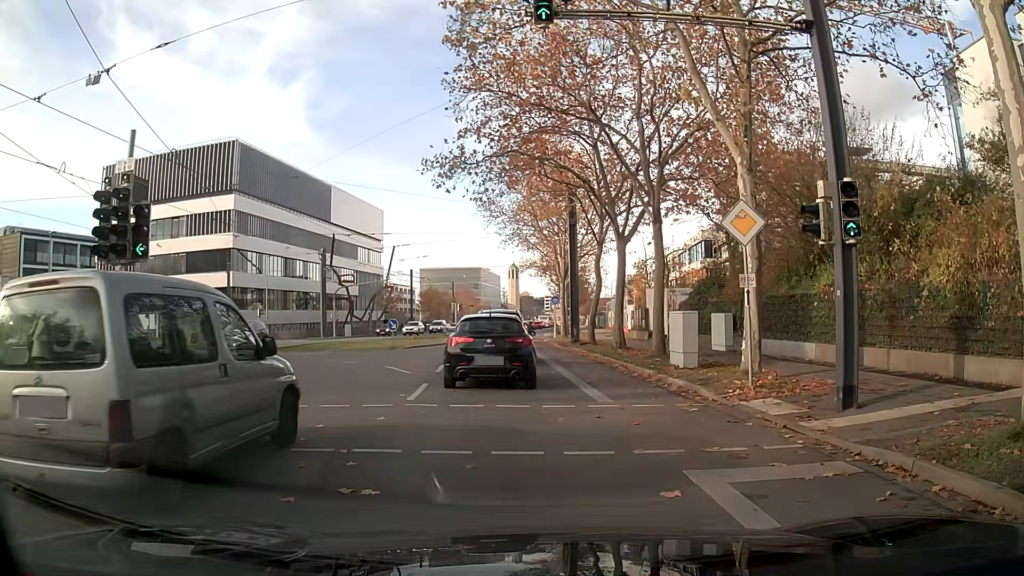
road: secondary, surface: asphalt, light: Day
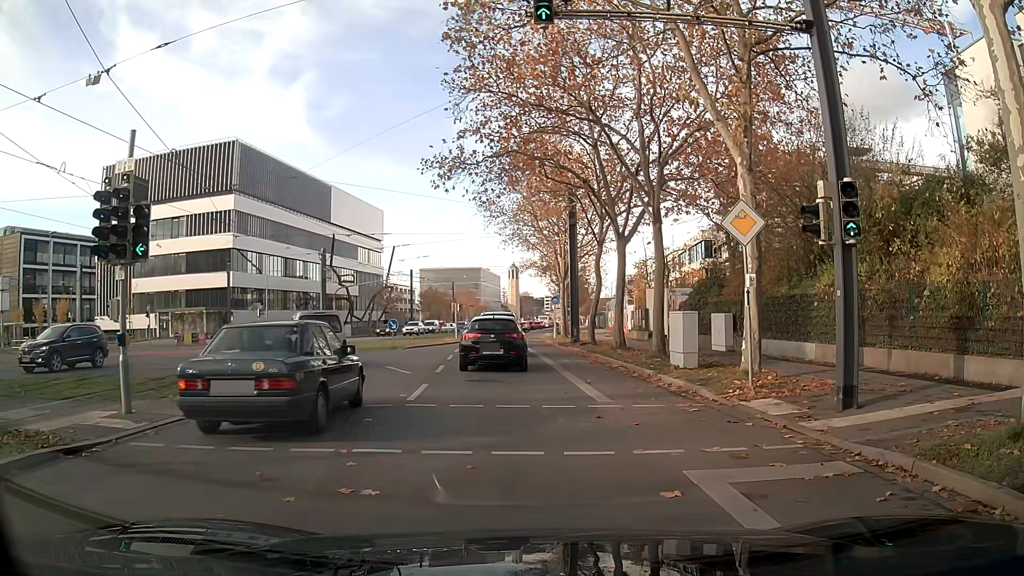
(0.0, 0.0) m; 0°
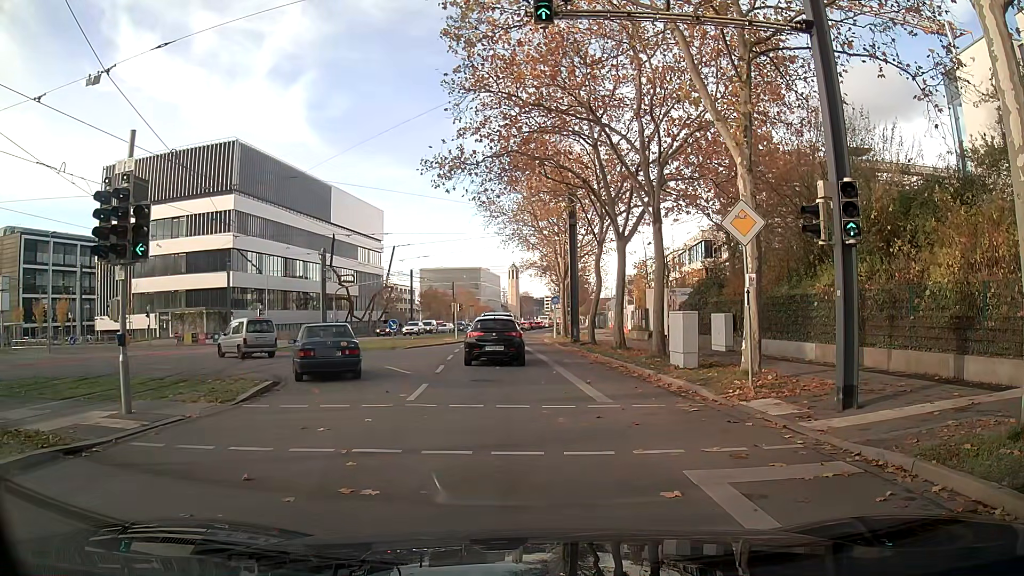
(0.0, 0.0) m; 0°
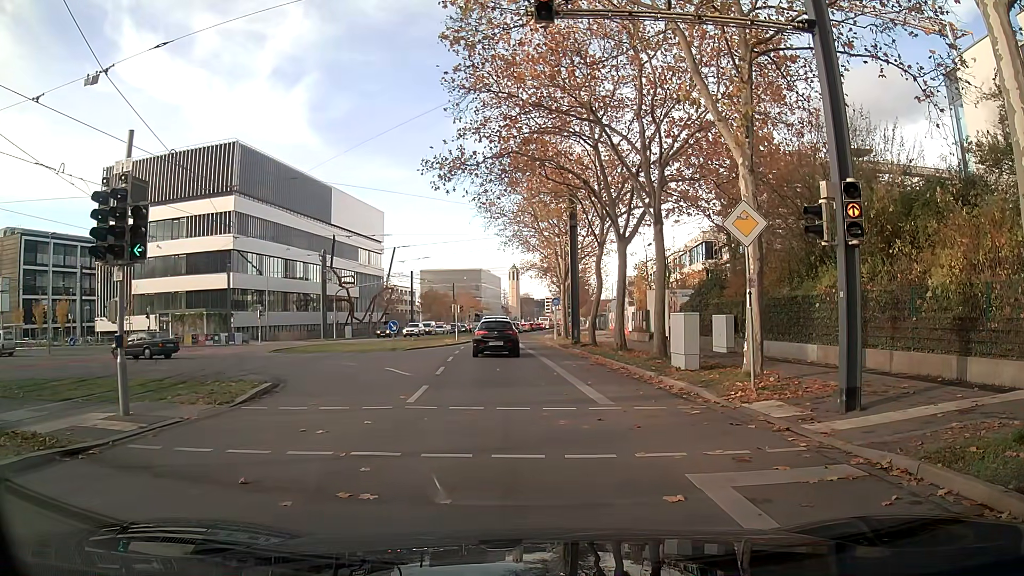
(0.0, +0.1) m; 0°
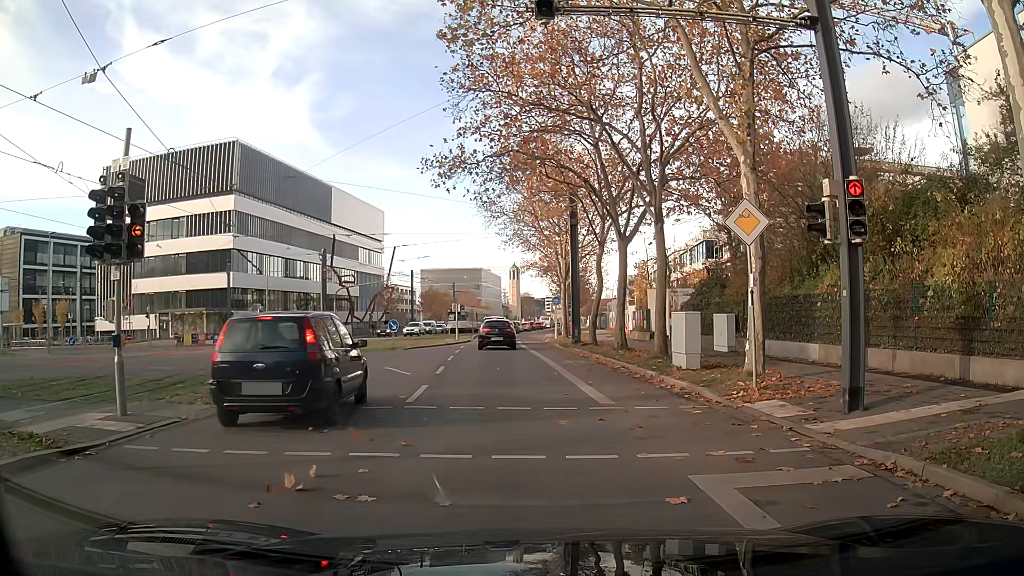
(0.0, +0.2) m; 0°
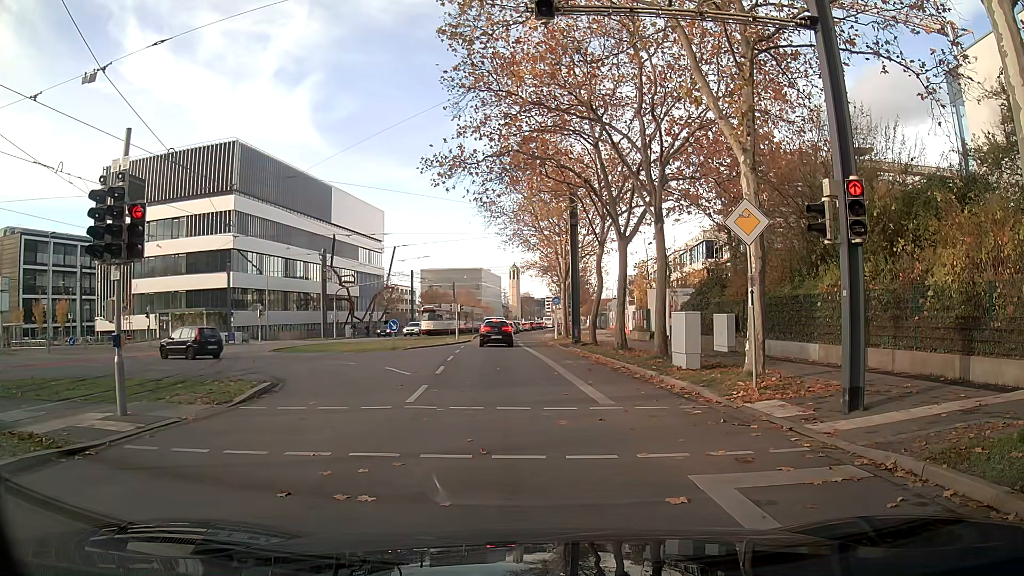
(0.0, 0.0) m; 0°
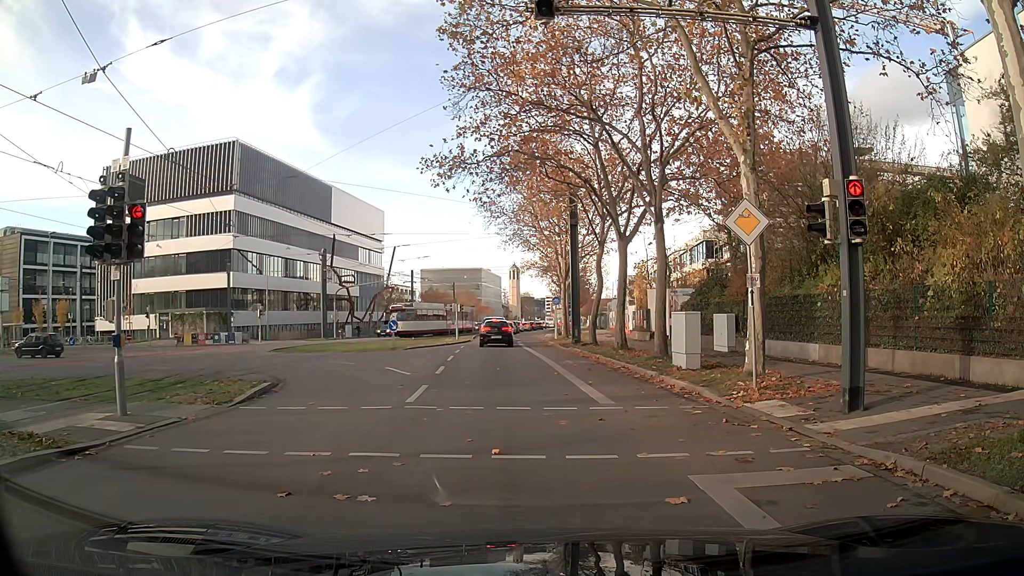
(0.0, 0.0) m; 0°
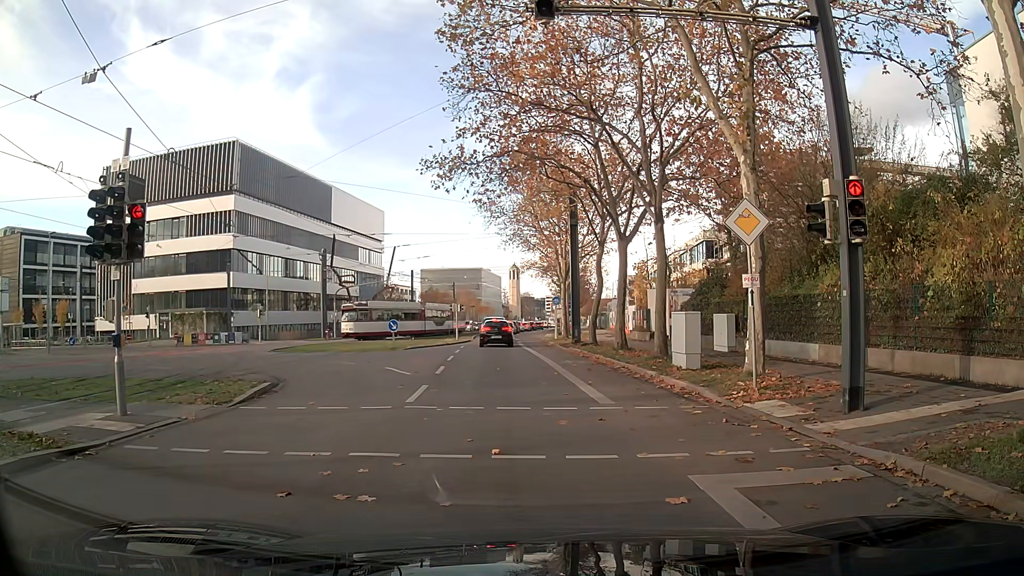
(0.0, 0.0) m; 0°
(0, +10) (-1, +20) (-2, +30) (-3, +40) (-3, +50) (-4, +60) (-5, +70) (-4, +80) (-4, +90) (-3, +100) m
